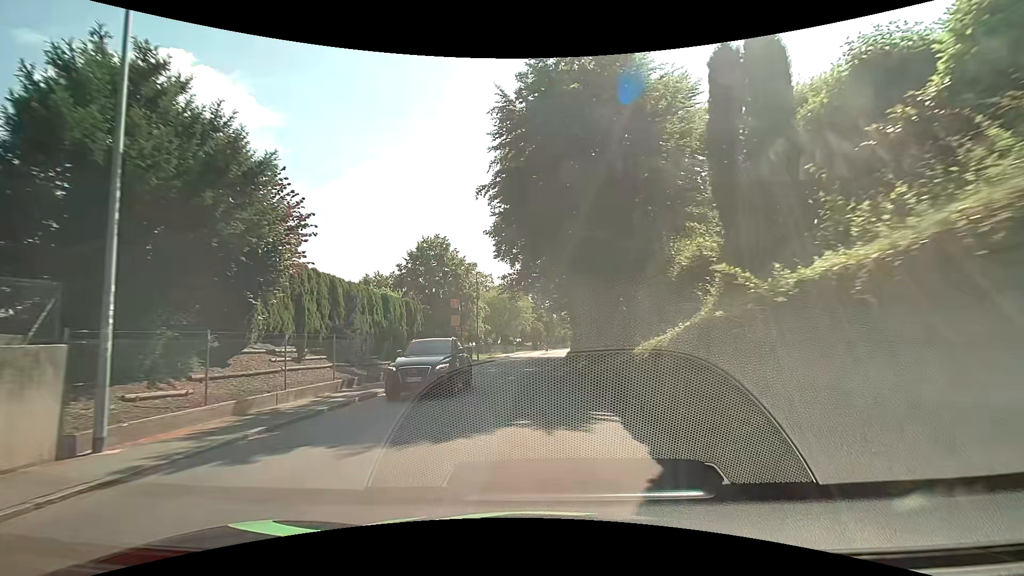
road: tertiary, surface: asphalt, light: Day
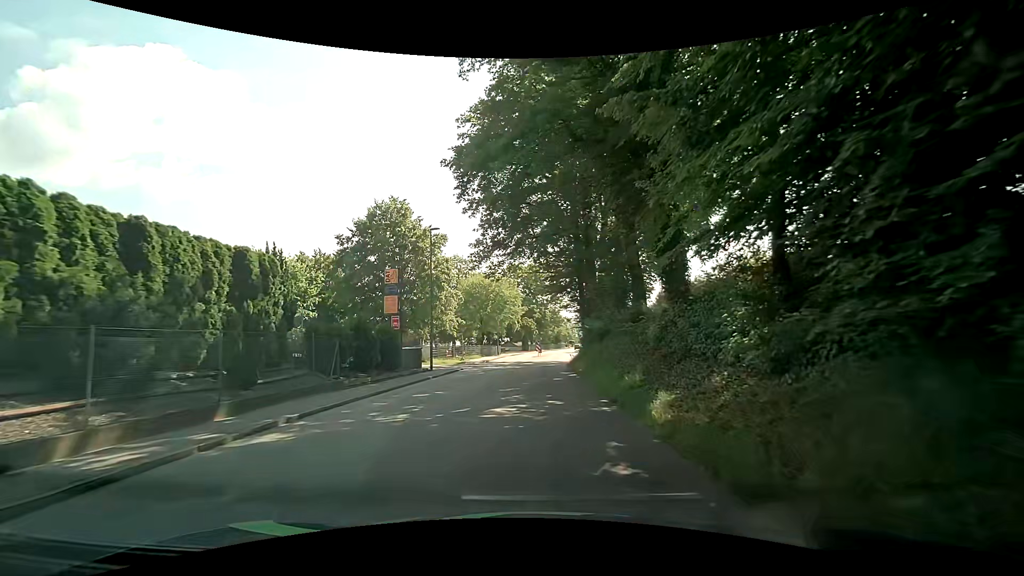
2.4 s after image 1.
(+0.2, +17.8) m; +2°
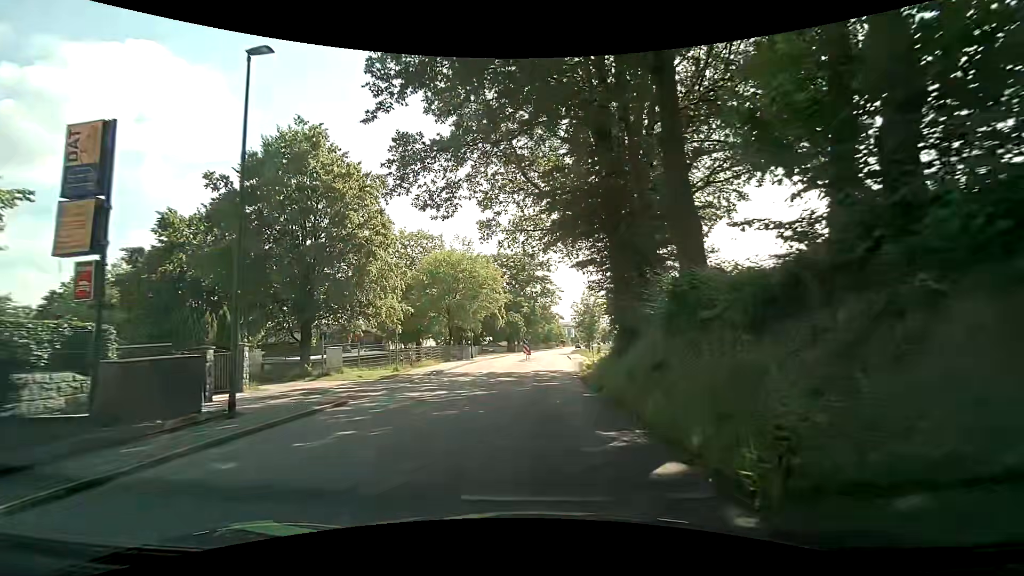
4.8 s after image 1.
(0.0, +17.9) m; +2°
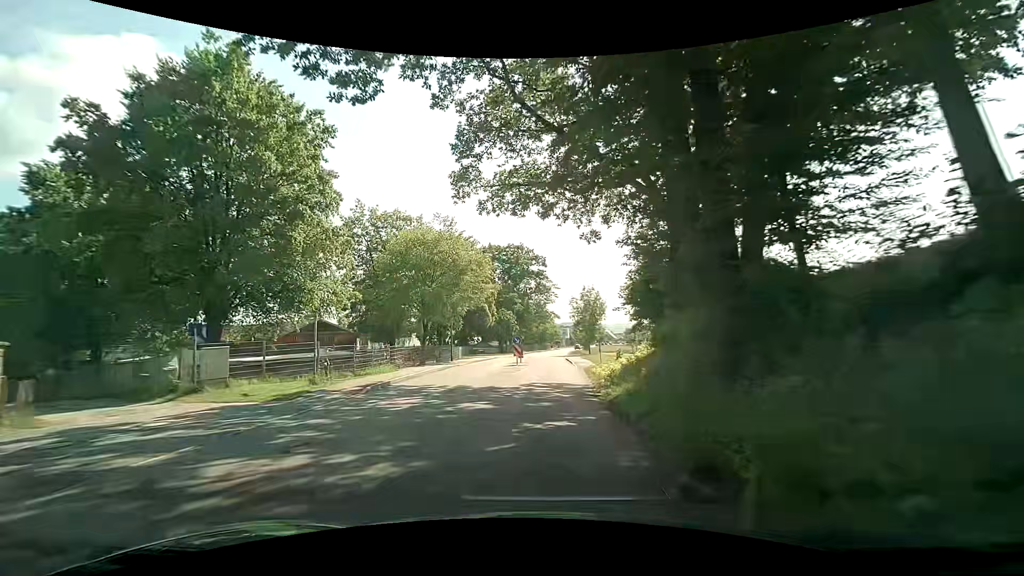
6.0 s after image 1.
(-0.1, +9.0) m; -1°
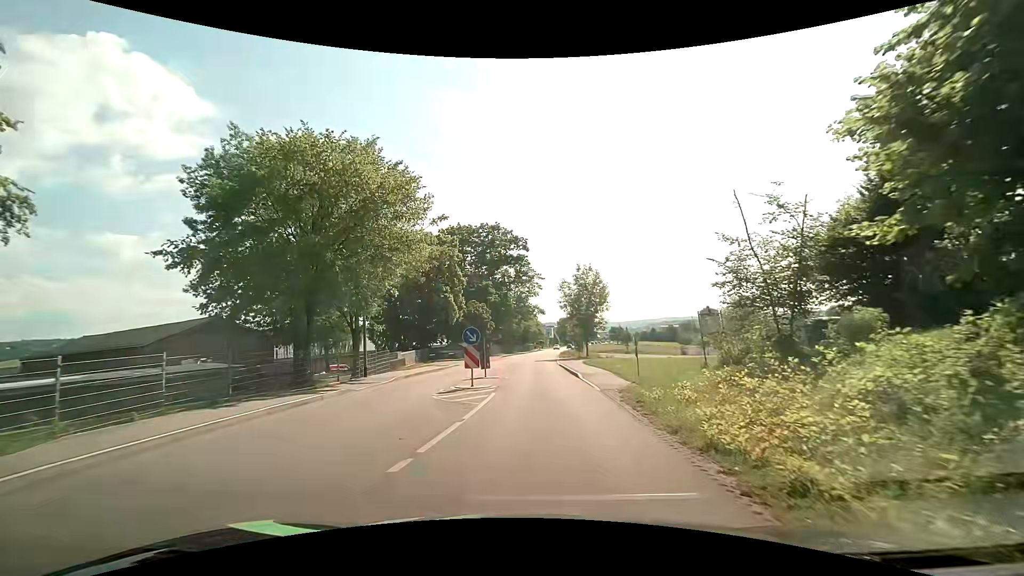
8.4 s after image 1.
(+0.6, +17.9) m; +2°
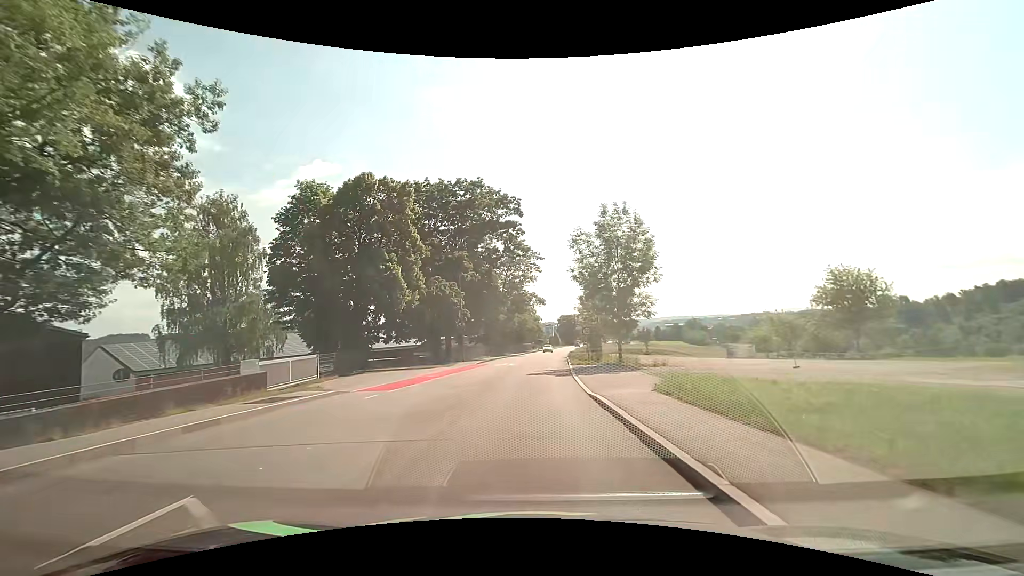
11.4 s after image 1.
(+0.9, +22.4) m; +2°
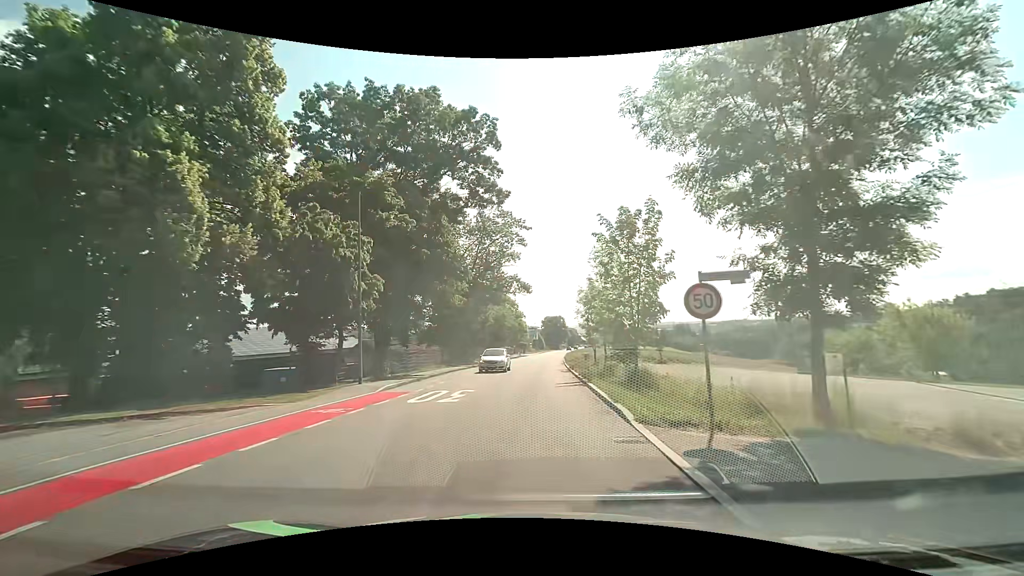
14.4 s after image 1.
(+0.1, +22.3) m; +2°
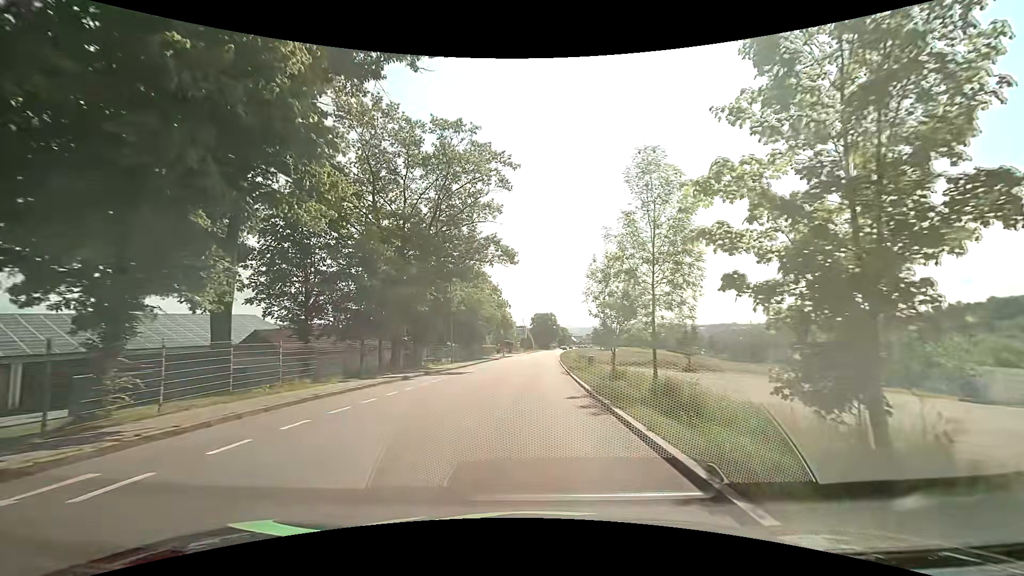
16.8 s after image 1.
(+0.3, +19.0) m; +1°
(0, +10) (0, +20) (0, +30) (0, +40) (+1, +50) (+1, +60) (+2, +70) (+2, +80) (+3, +90) (+3, +100) m
